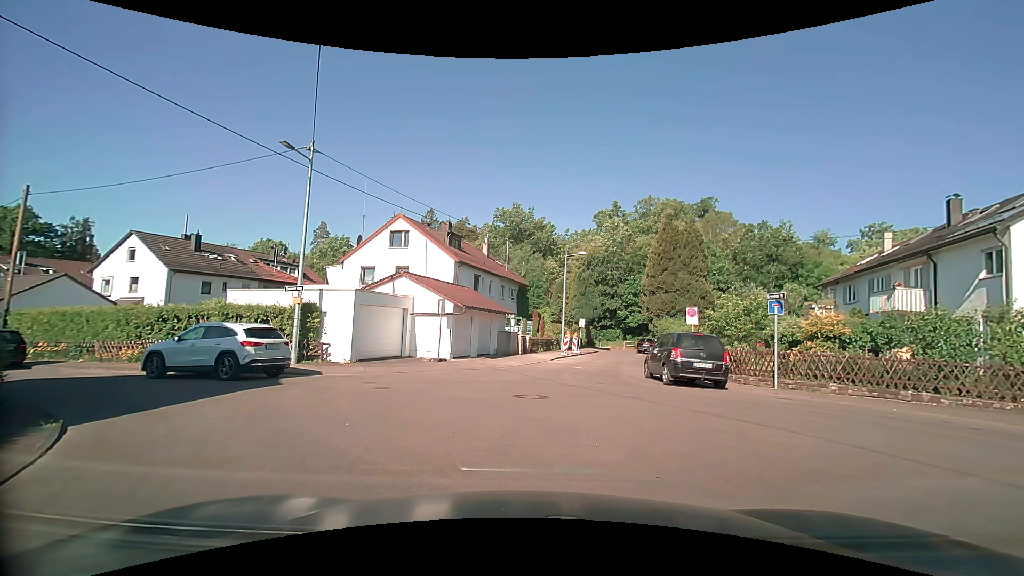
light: Day
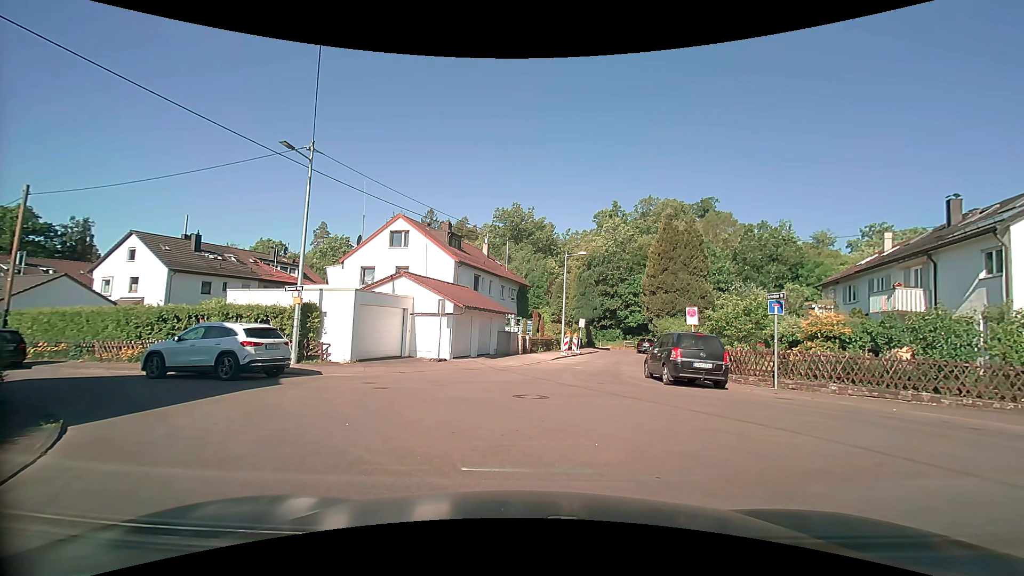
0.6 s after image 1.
(0.0, 0.0) m; 0°
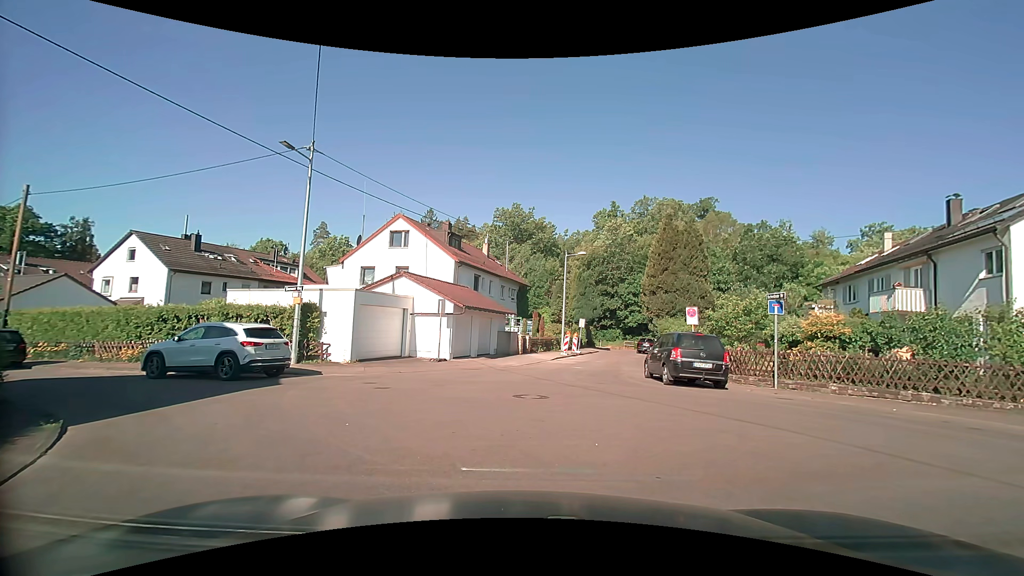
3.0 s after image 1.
(0.0, 0.0) m; 0°
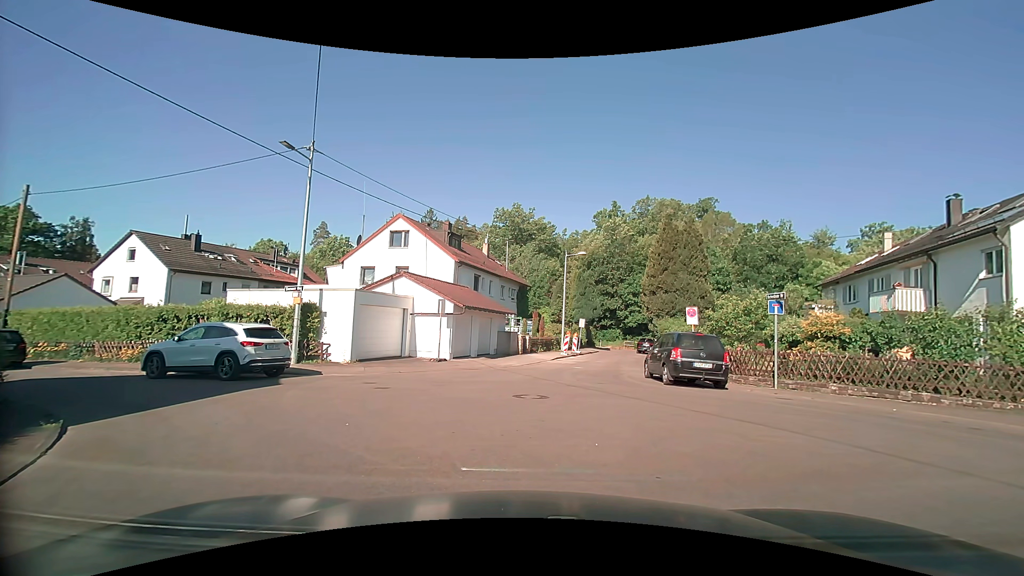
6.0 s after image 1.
(0.0, 0.0) m; 0°
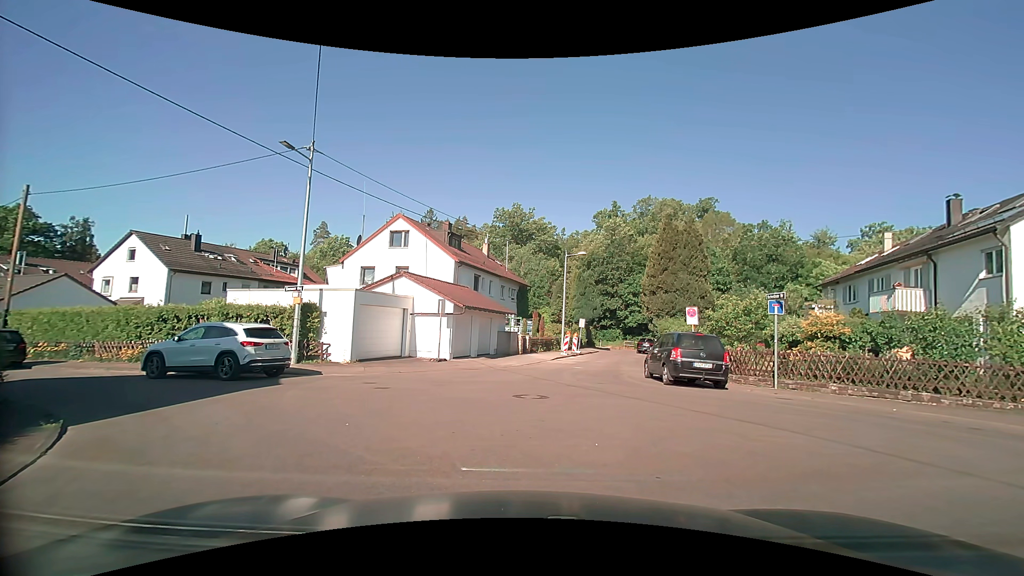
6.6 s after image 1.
(0.0, 0.0) m; 0°
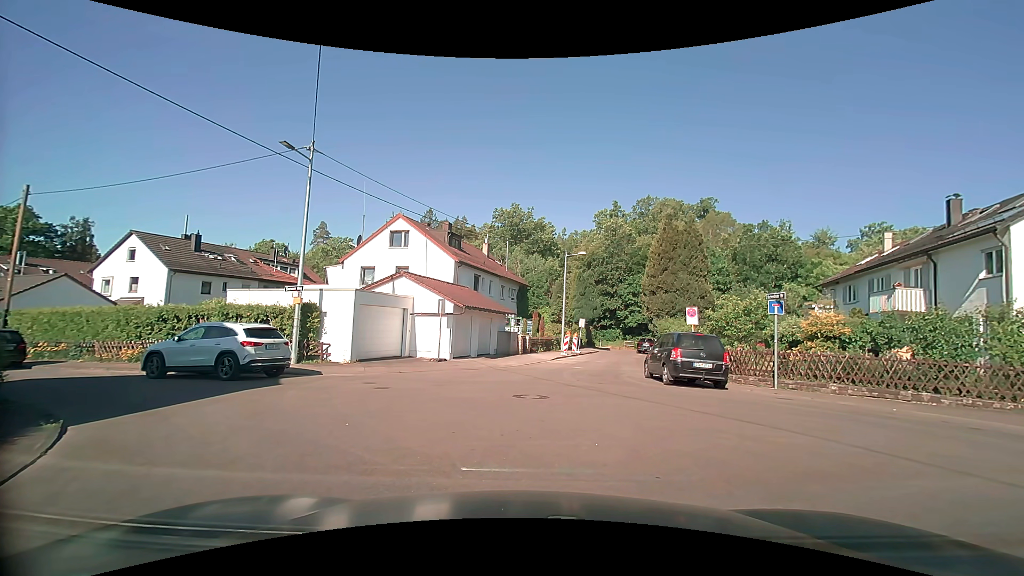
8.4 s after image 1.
(0.0, 0.0) m; 0°
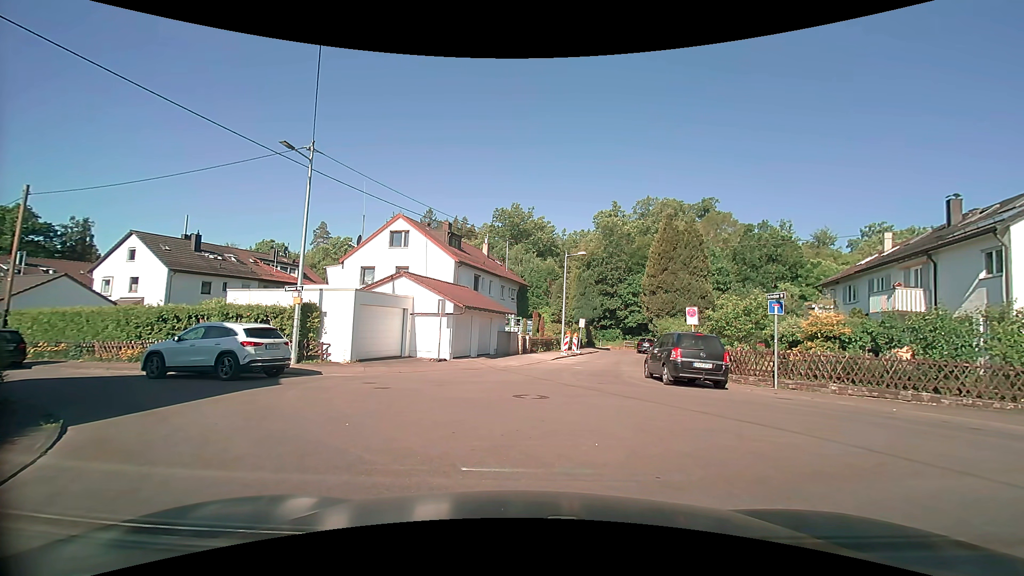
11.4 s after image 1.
(0.0, 0.0) m; 0°
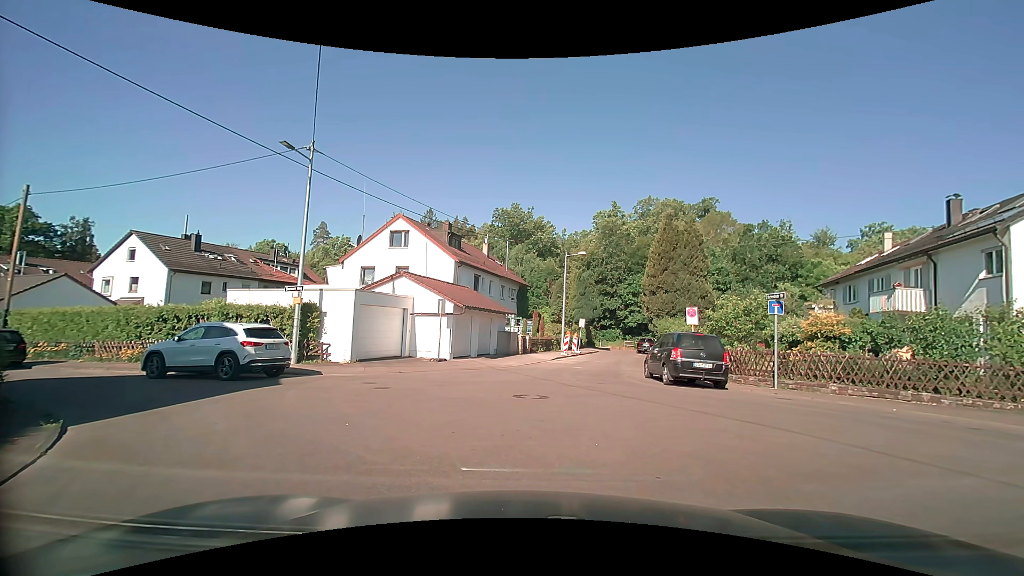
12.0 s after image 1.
(0.0, 0.0) m; 0°
